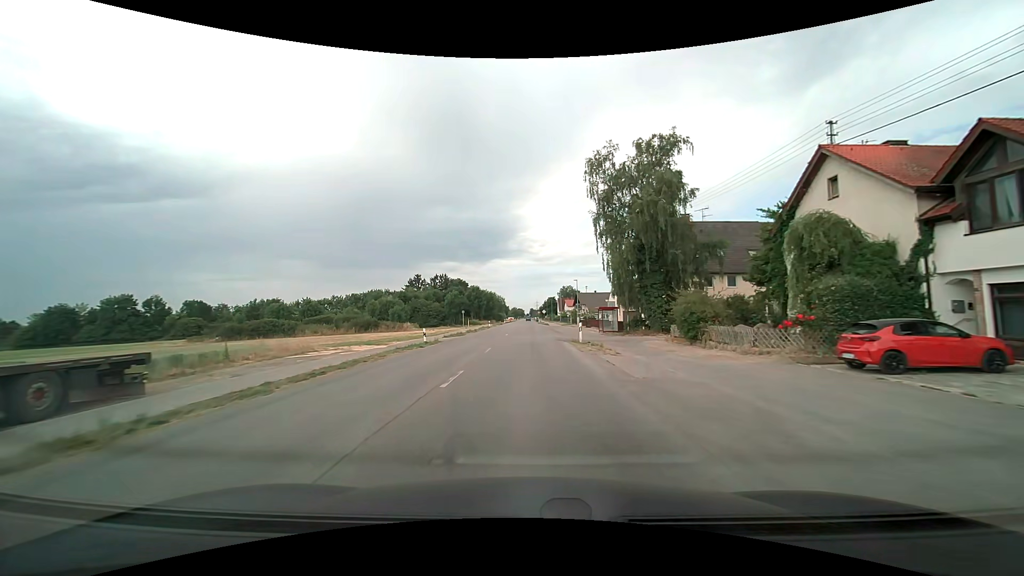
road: tertiary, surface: asphalt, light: Day
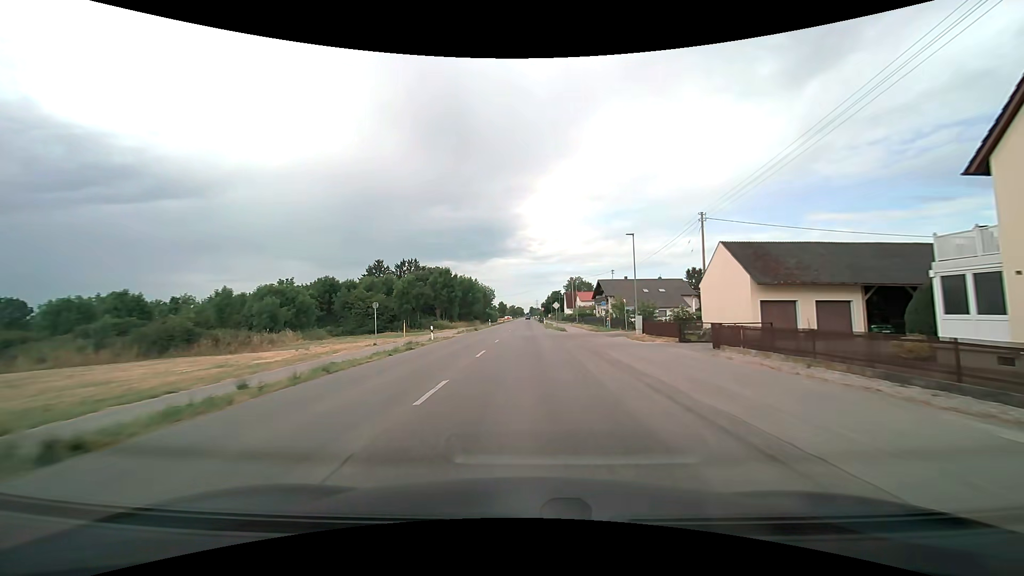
(+0.3, +47.0) m; 0°
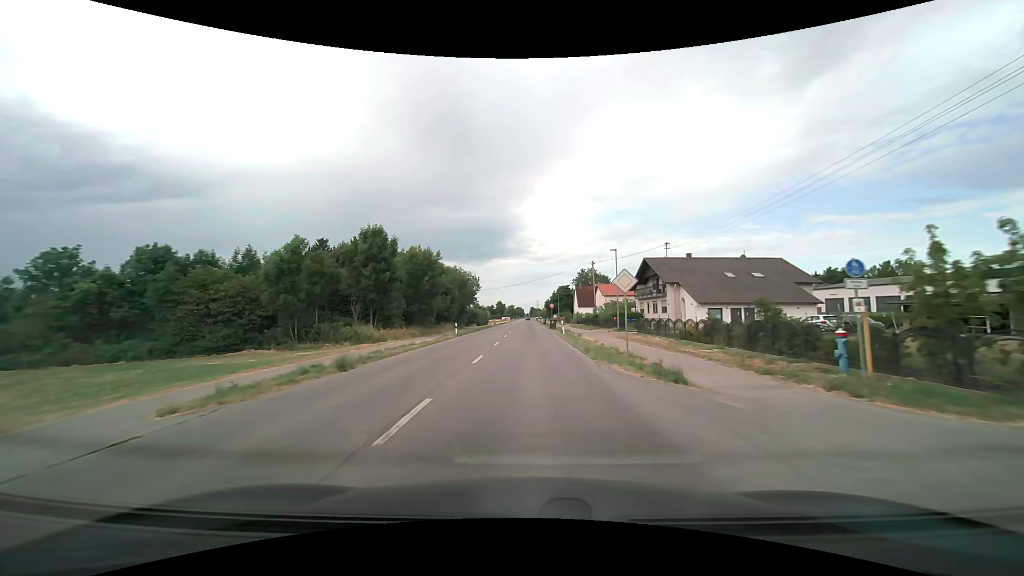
(0.0, +38.5) m; 0°
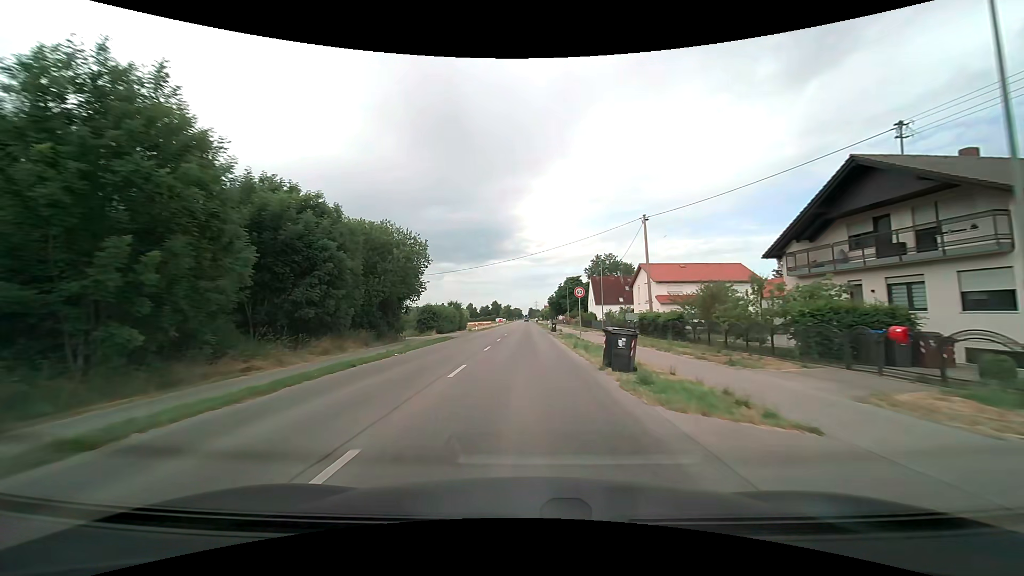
(+0.2, +39.2) m; 0°
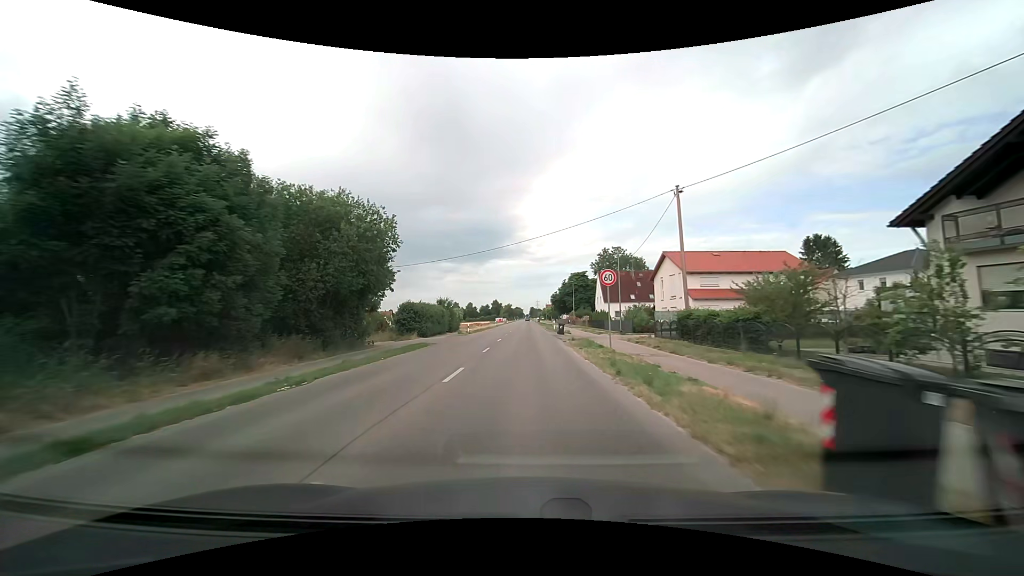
(0.0, +9.9) m; 0°
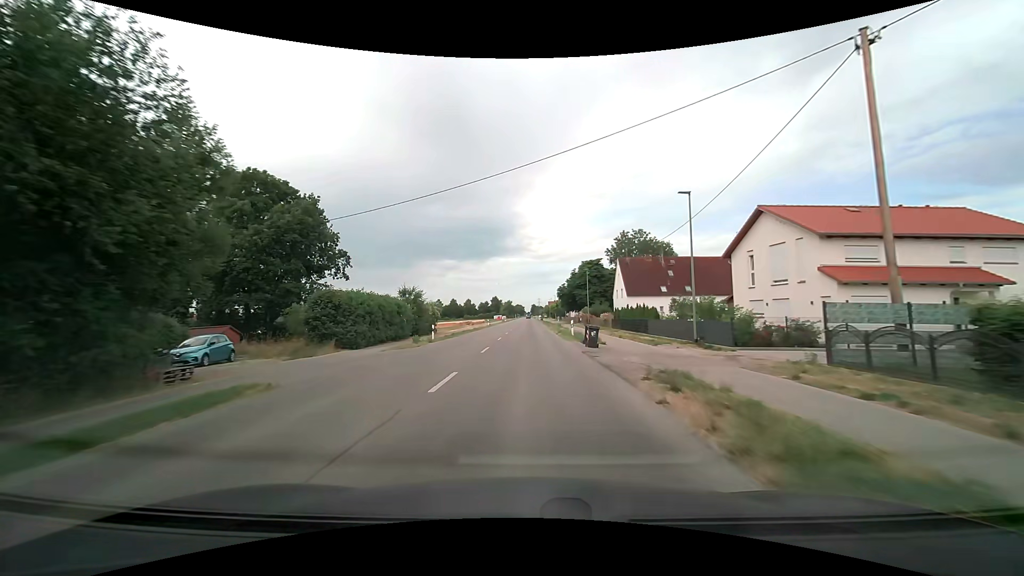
(-0.1, +19.6) m; 0°
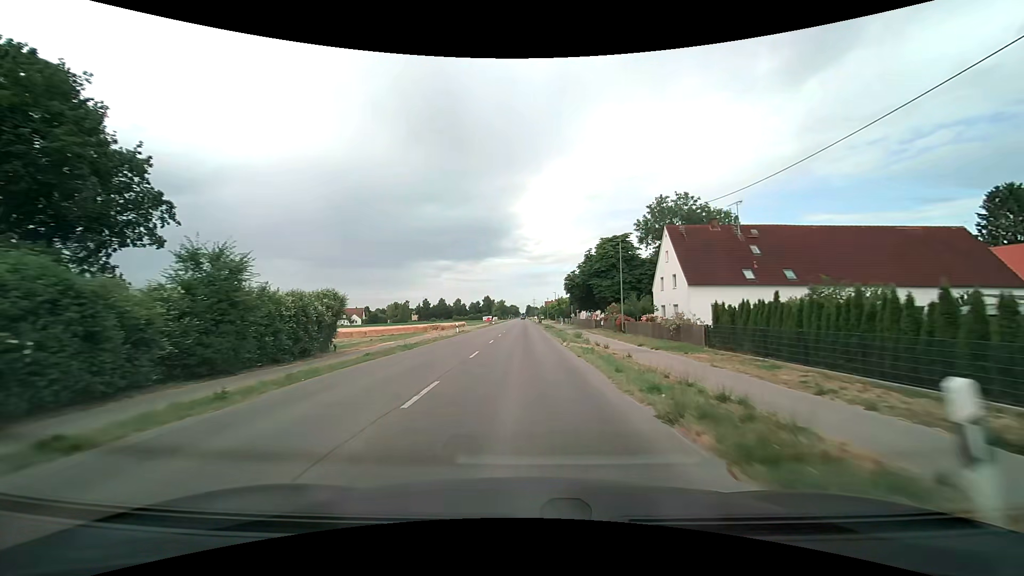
(0.0, +28.3) m; 0°
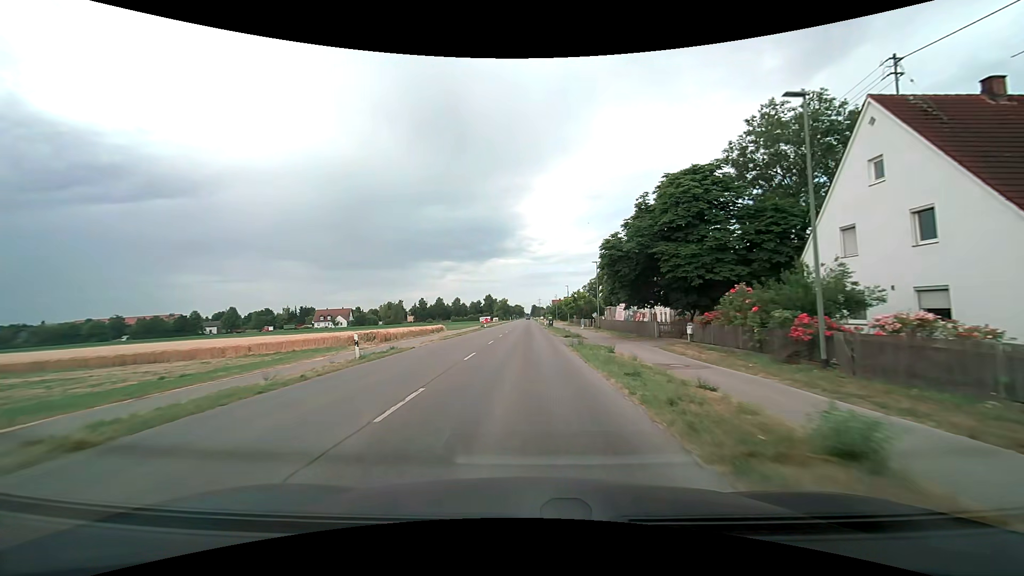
(+0.1, +27.9) m; 0°
(0, +10) (0, +20) (0, +30) (0, +40) (0, +50) (0, +60) (0, +70) (0, +80) (0, +90) (0, +100) m
